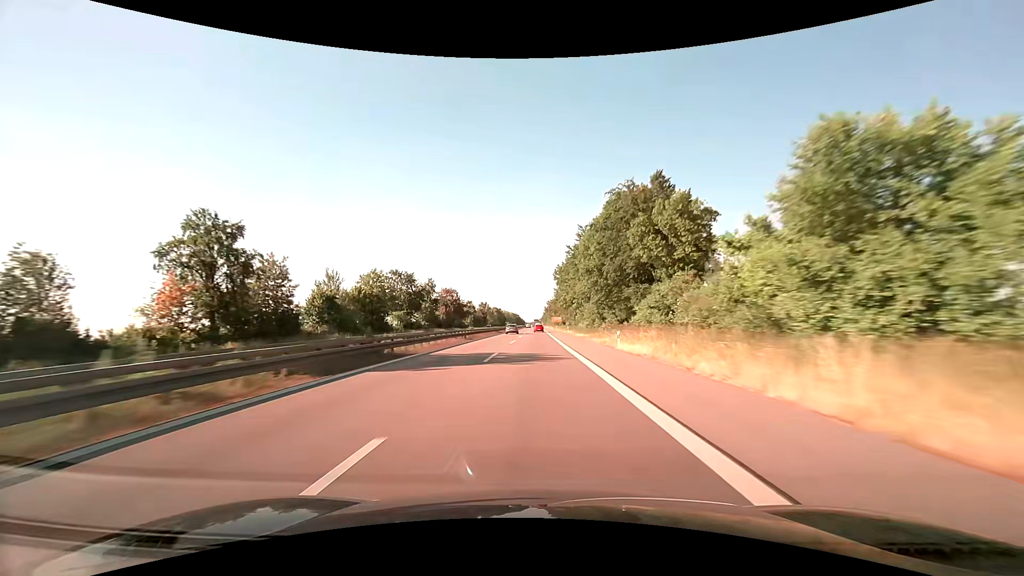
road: trunk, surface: asphalt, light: Day
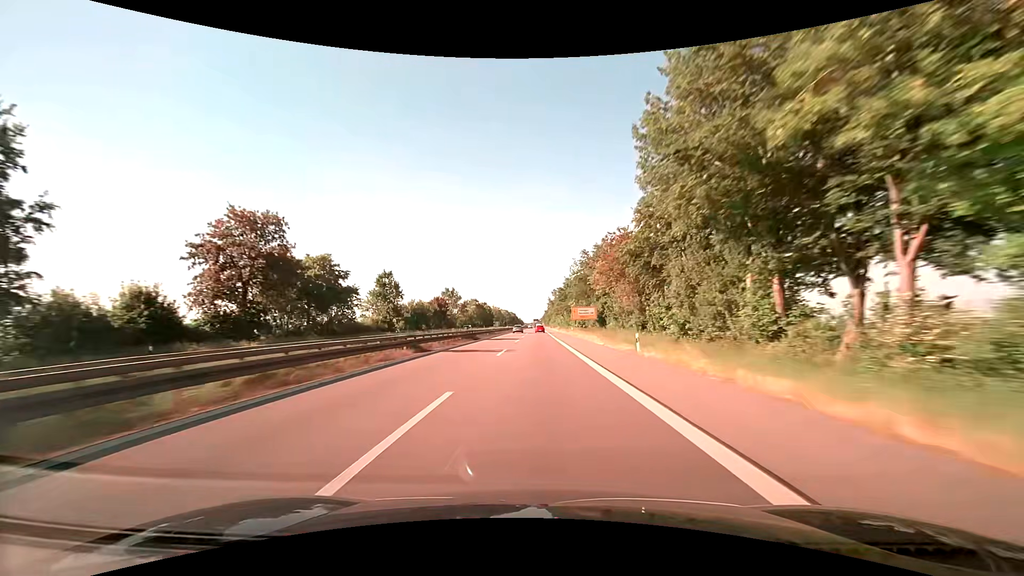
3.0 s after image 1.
(-0.3, +104.2) m; 0°
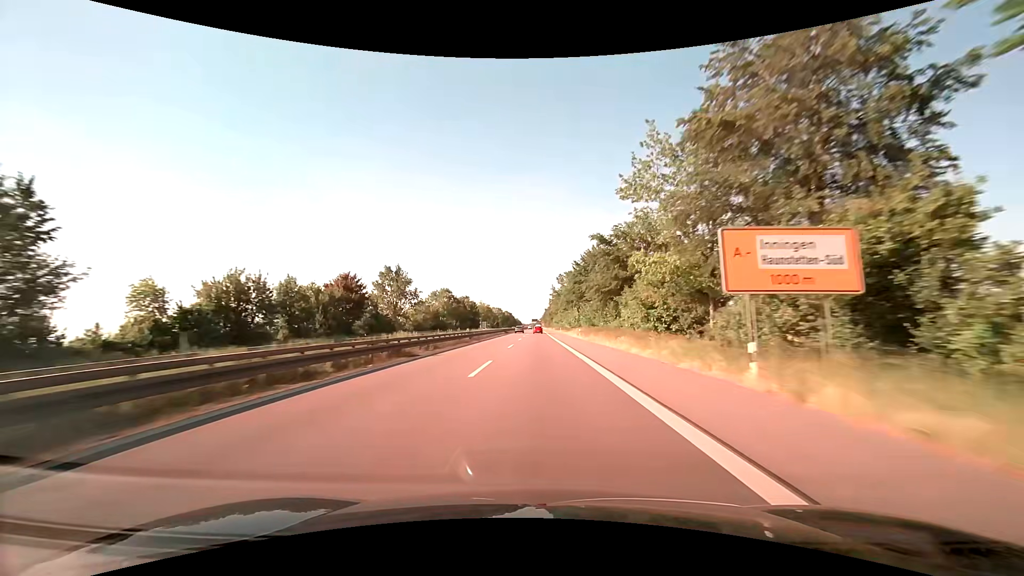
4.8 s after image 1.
(-0.1, +62.9) m; 0°
(0, +10) (0, +20) (0, +30) (0, +40) (0, +50) (0, +60) (0, +70) (0, +80) (0, +90) (0, +100) m
